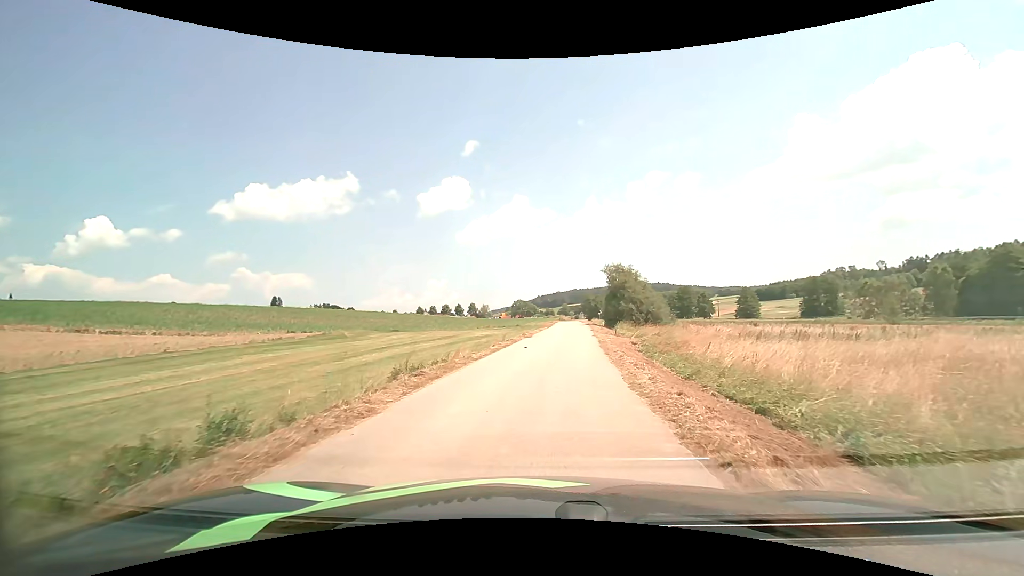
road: unclassified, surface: asphalt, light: Day
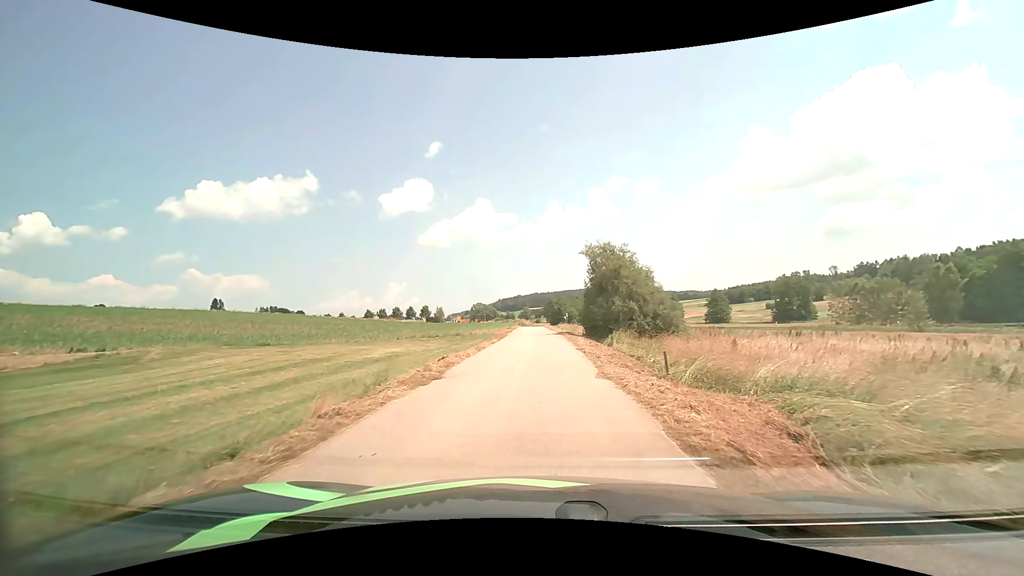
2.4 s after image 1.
(+0.7, +18.4) m; +5°
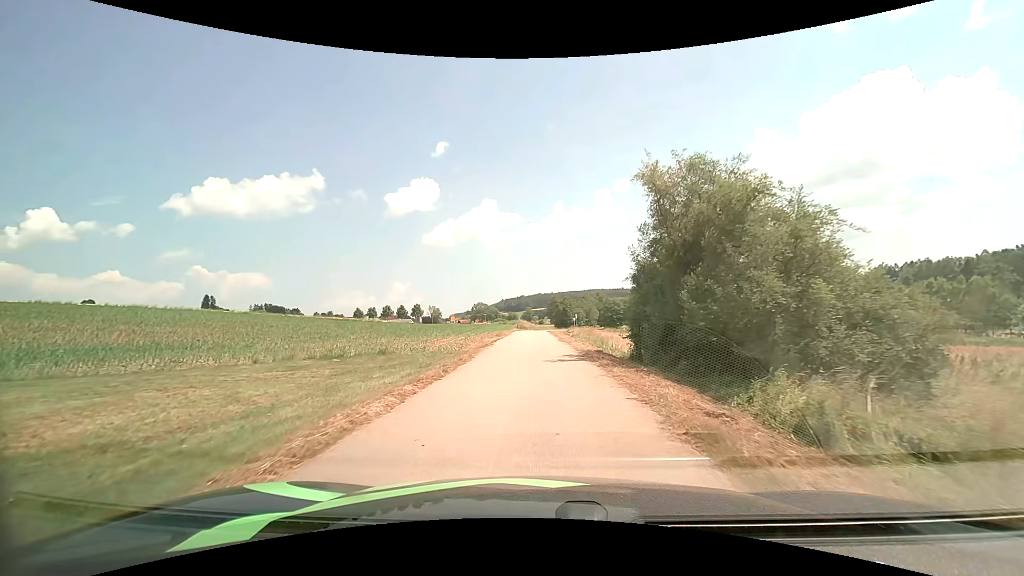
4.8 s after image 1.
(0.0, +19.9) m; -1°
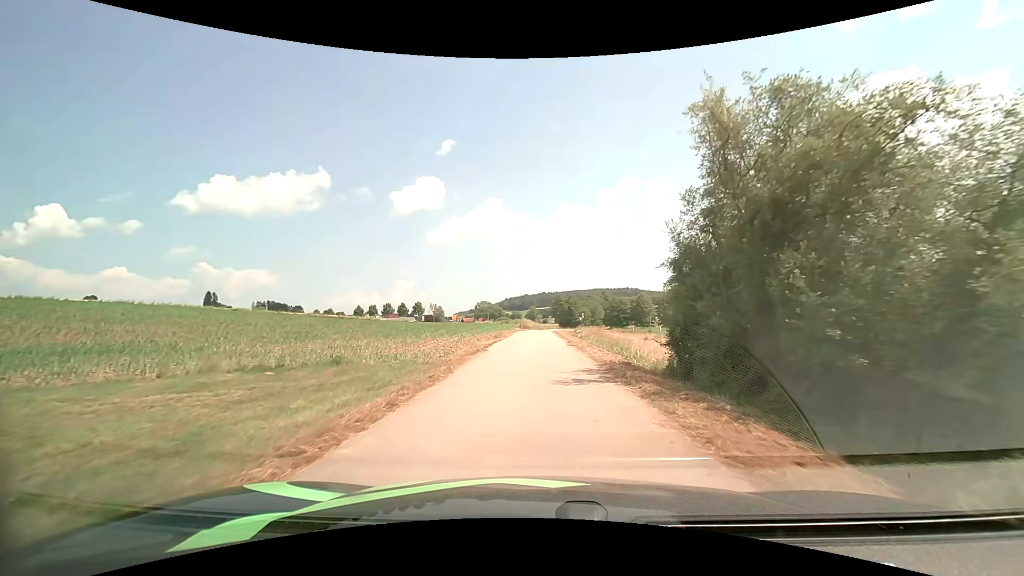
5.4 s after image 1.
(0.0, +5.2) m; 0°
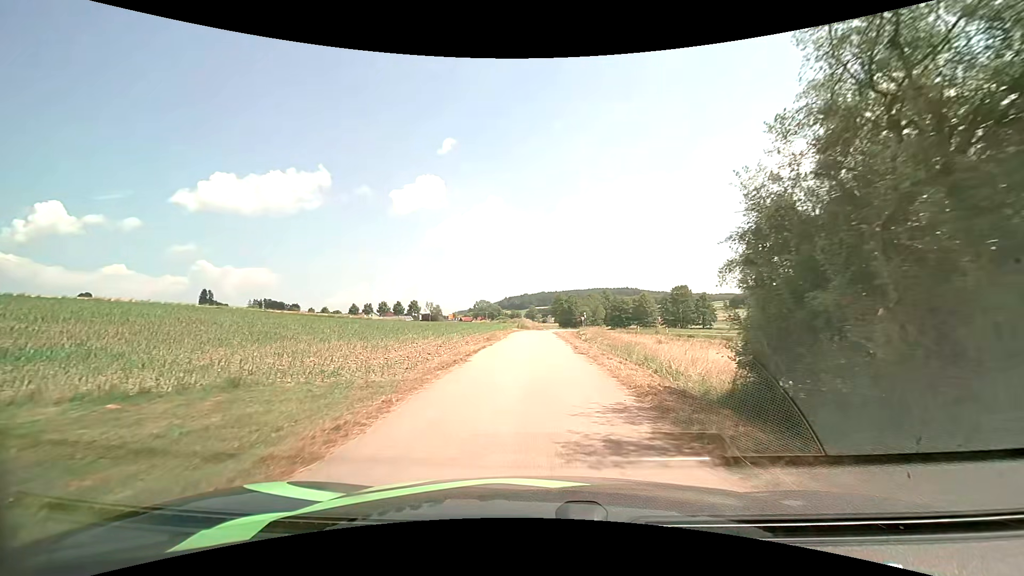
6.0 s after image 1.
(0.0, +5.3) m; 0°
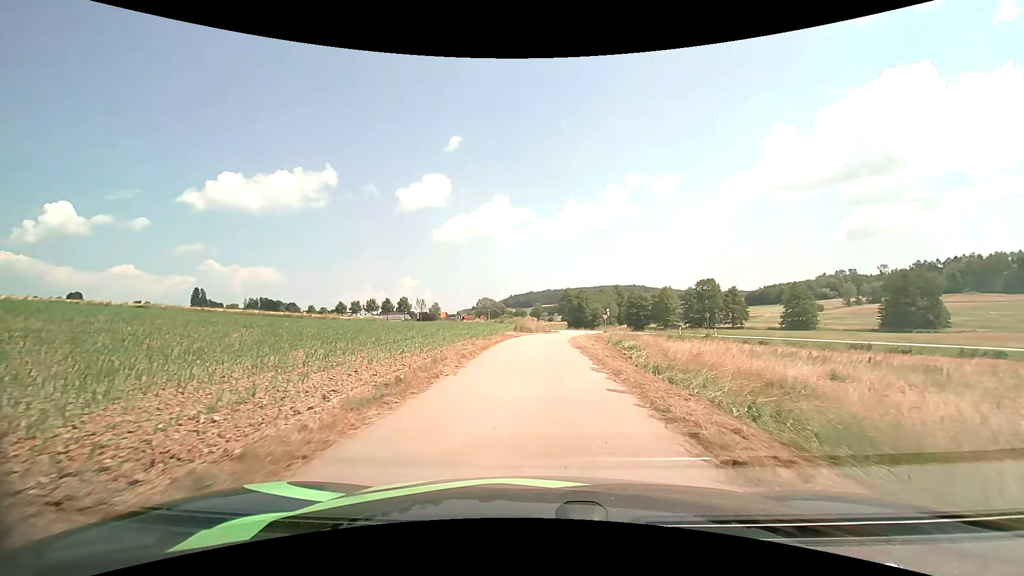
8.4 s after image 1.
(-0.1, +21.2) m; -1°
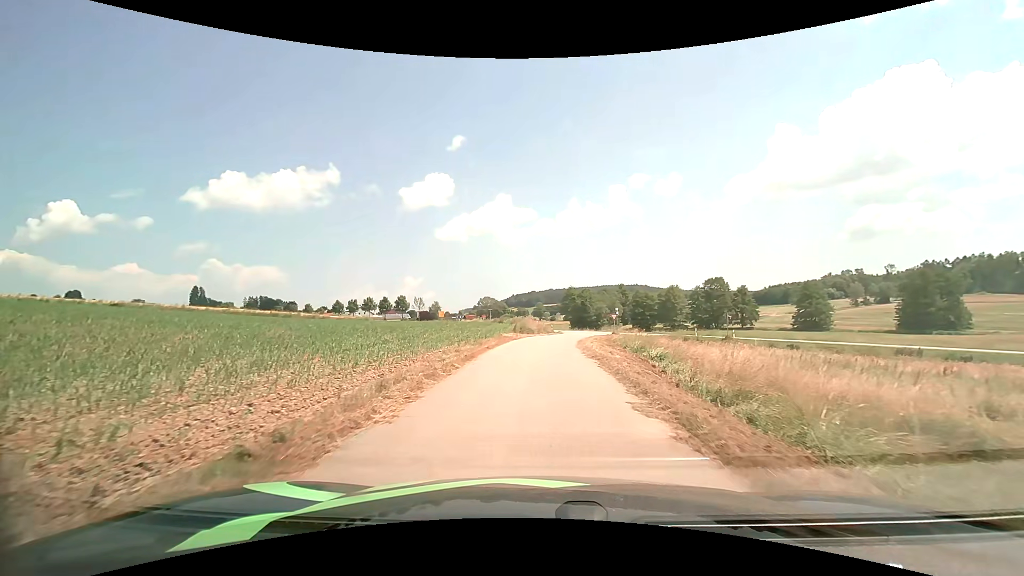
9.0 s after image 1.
(0.0, +5.2) m; 0°
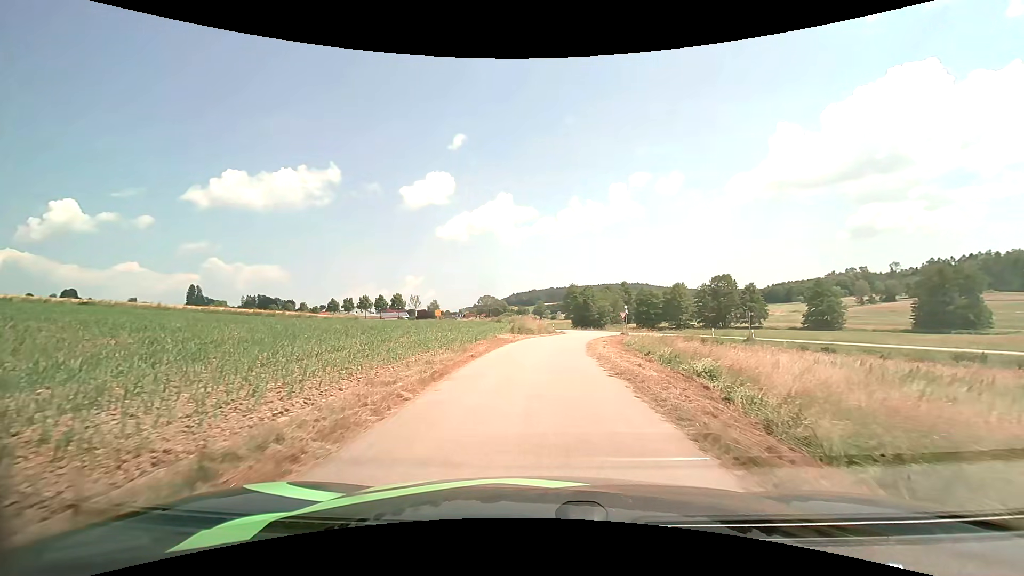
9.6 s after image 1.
(0.0, +5.2) m; 0°
(0, +10) (0, +20) (+1, +30) (+2, +40) (+5, +49) (+10, +58) (+9, +68) (+5, +77) (-1, +86) (-7, +94) m
